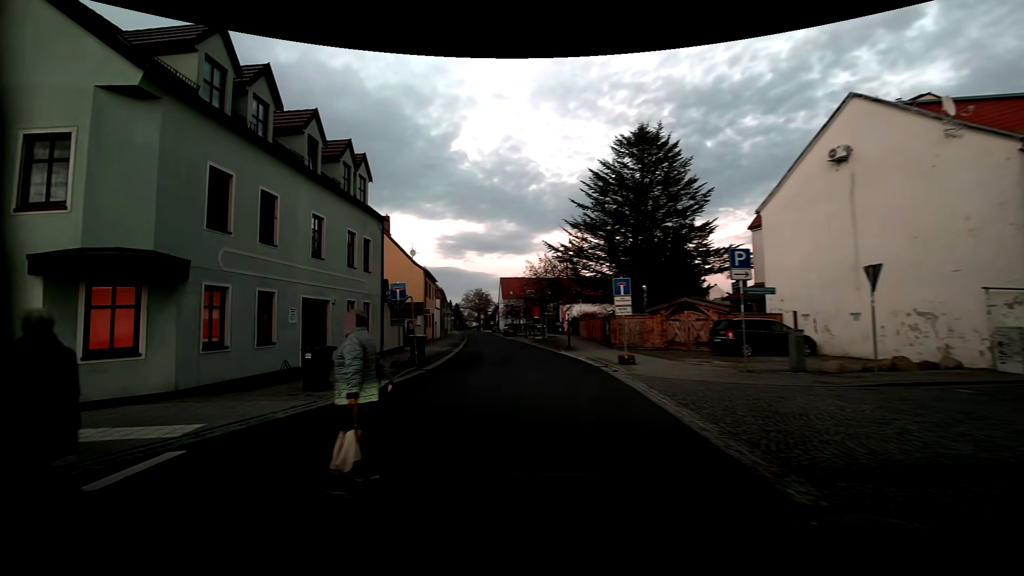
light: Dusk
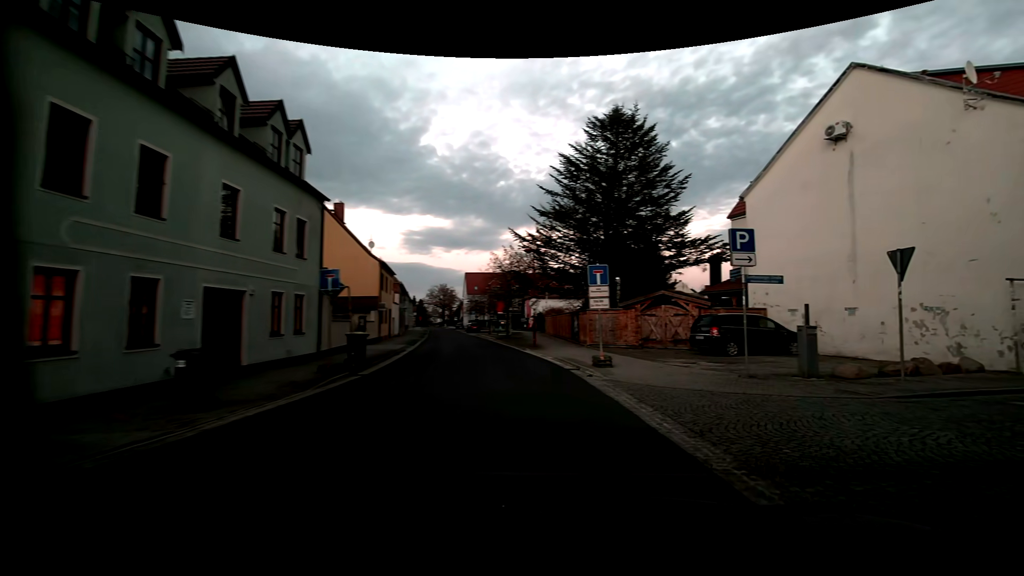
(0.0, +3.0) m; +3°
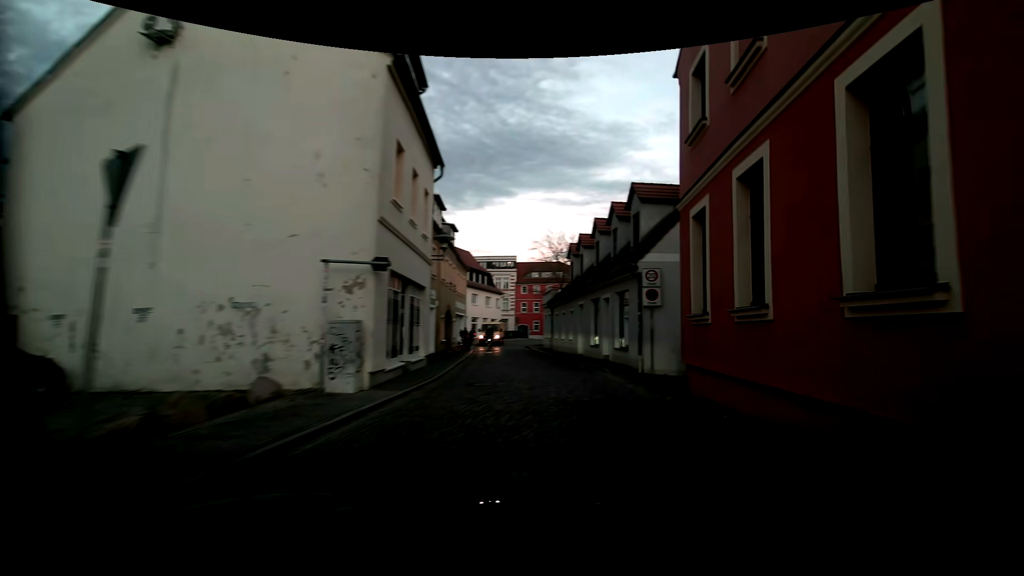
(+4.6, +7.5) m; +63°
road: residential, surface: sett
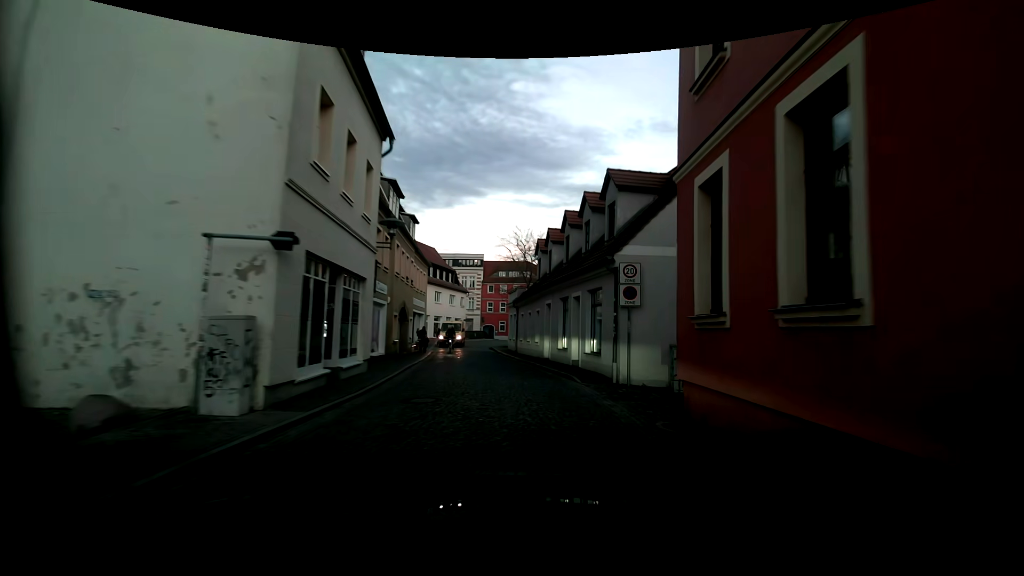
(0.0, +2.4) m; +3°
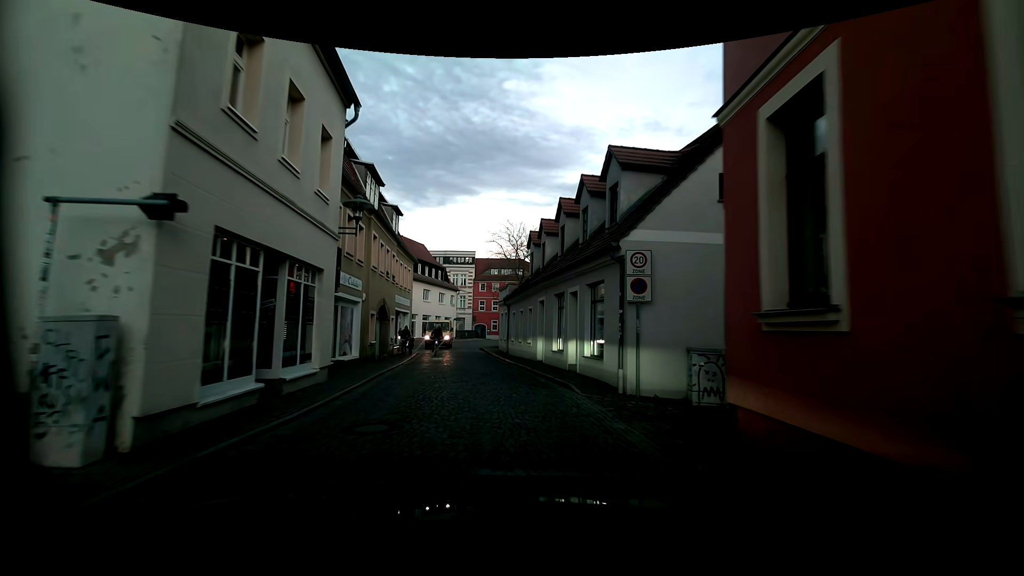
(0.0, +2.2) m; -1°
